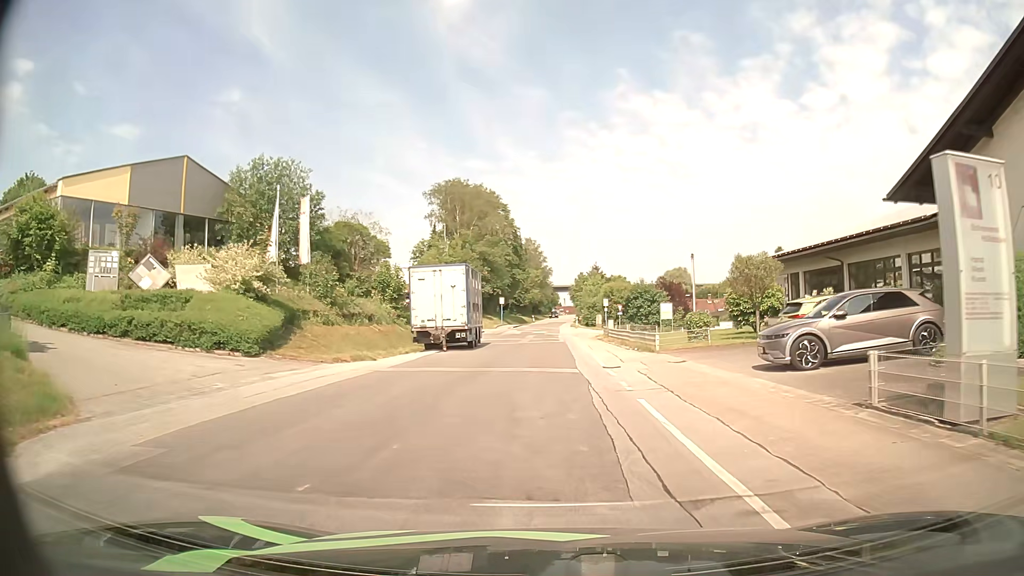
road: unclassified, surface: asphalt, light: Day
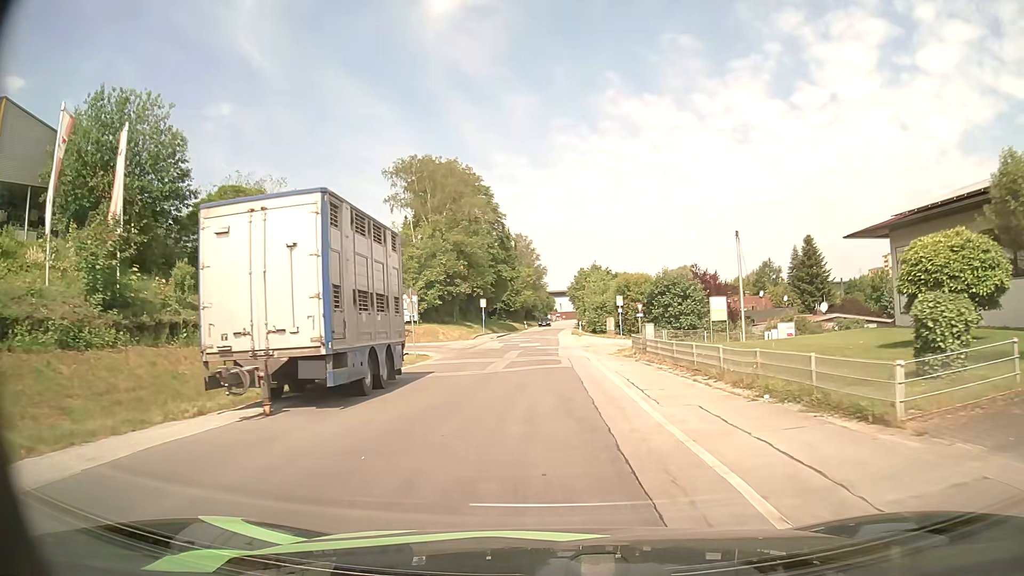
(-0.1, +18.2) m; 0°
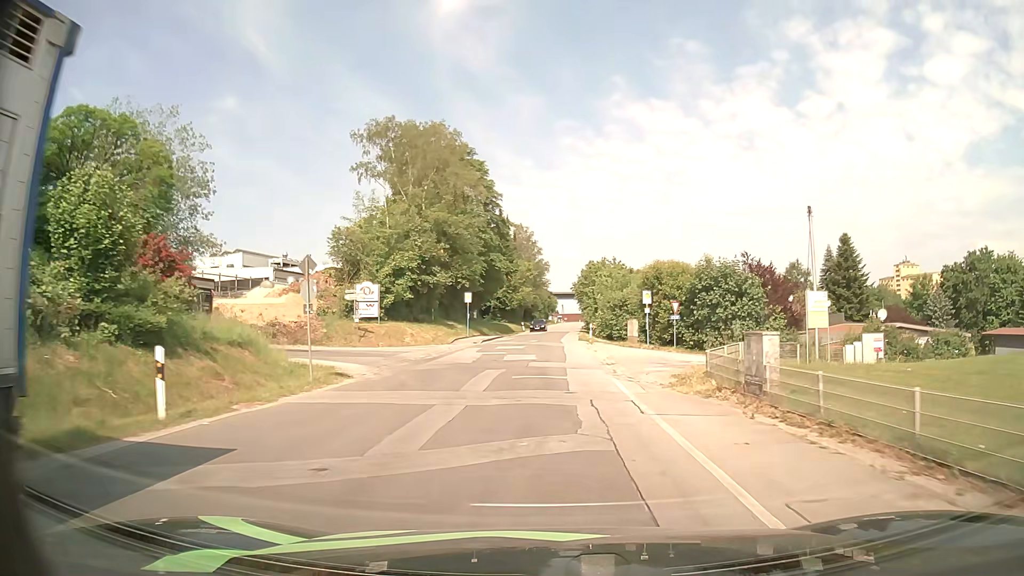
(0.0, +13.5) m; 0°
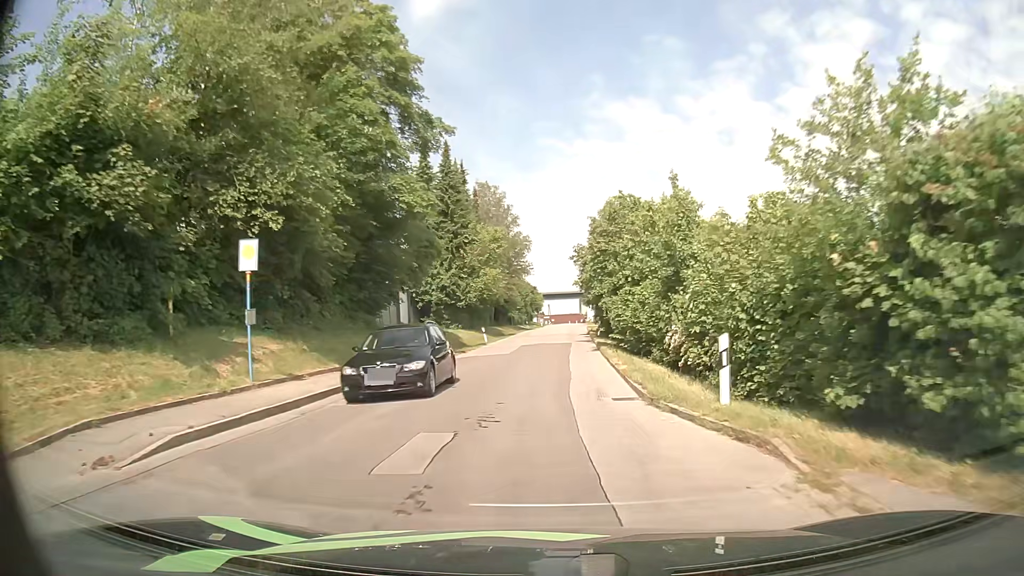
(+0.5, +37.0) m; +2°
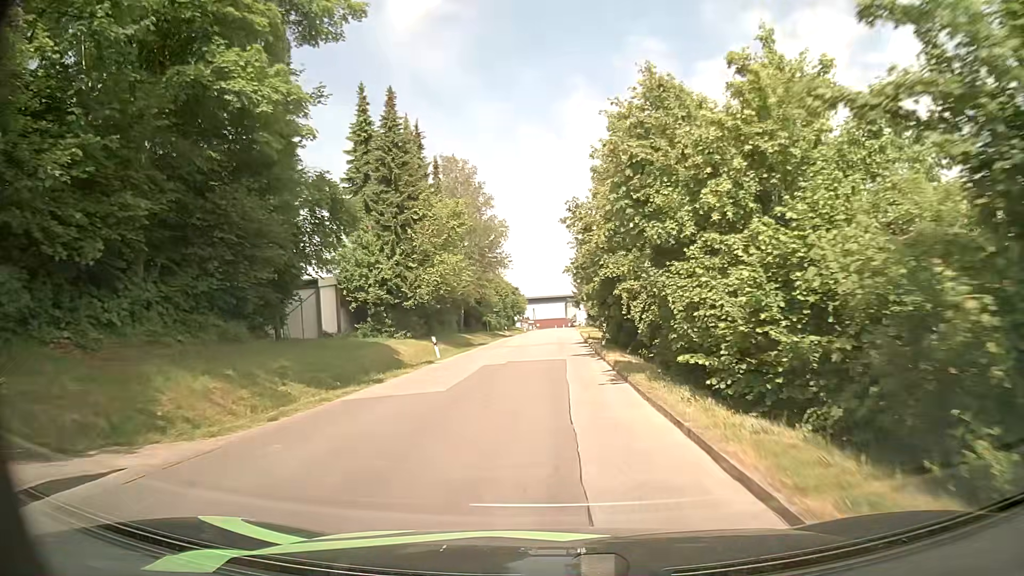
(+0.2, +14.7) m; +1°
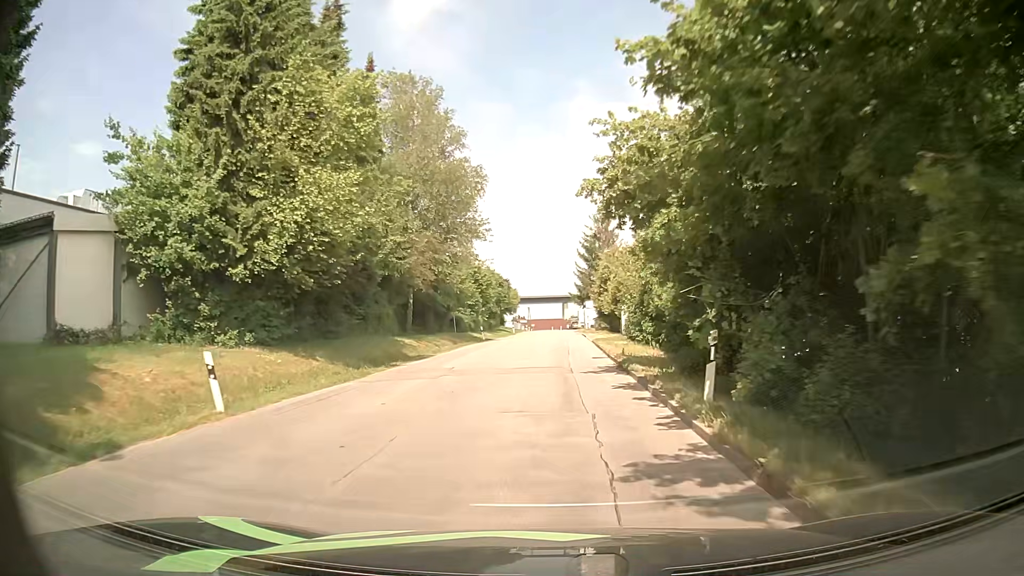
(+0.1, +21.1) m; 0°
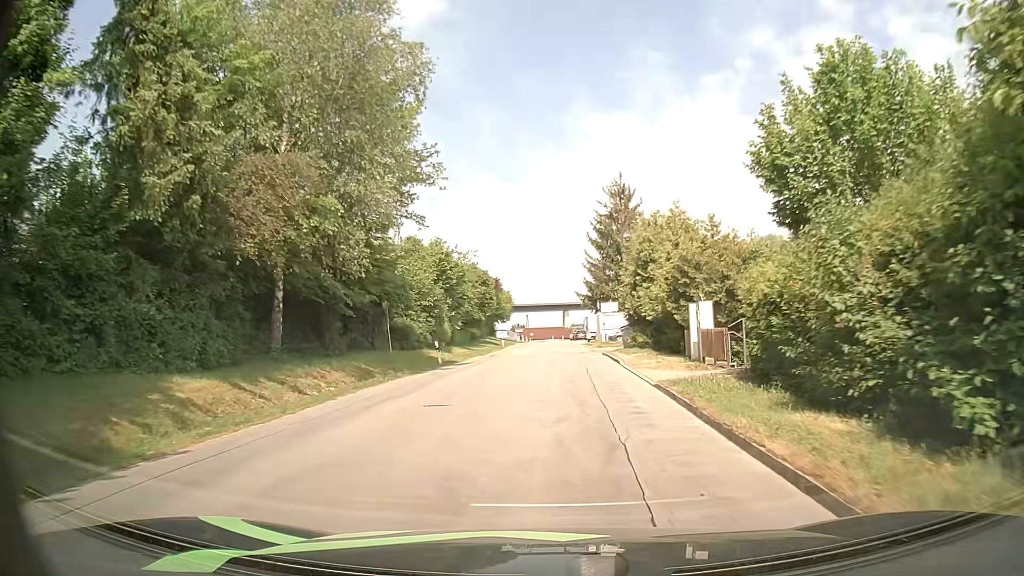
(0.0, +19.9) m; -1°
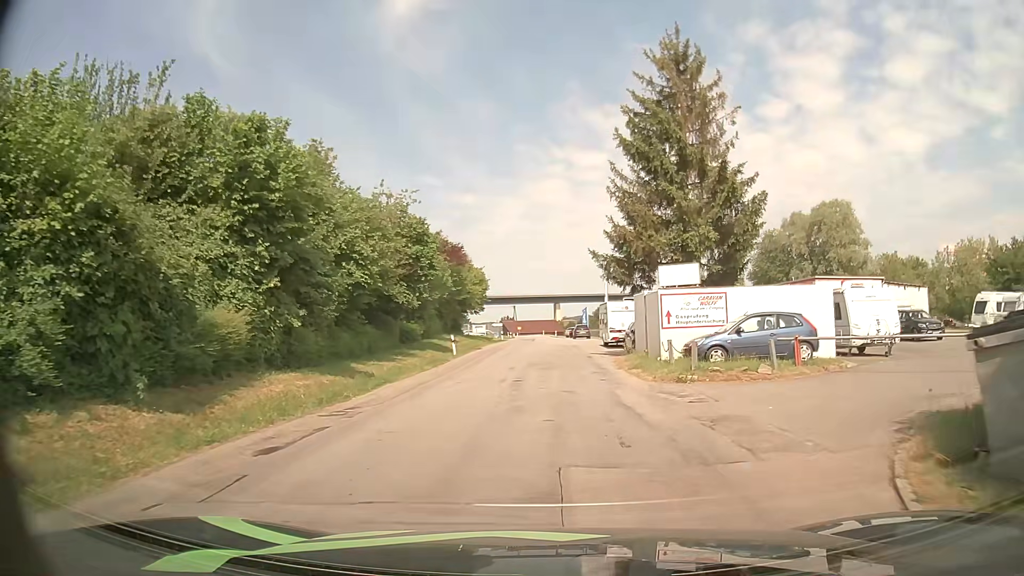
(+0.6, +28.2) m; +2°
(0, +10) (0, +20) (0, +30) (0, +40) (0, +50) (0, +60) (-1, +70) (-1, +80) (-1, +90) (-1, +100) m
